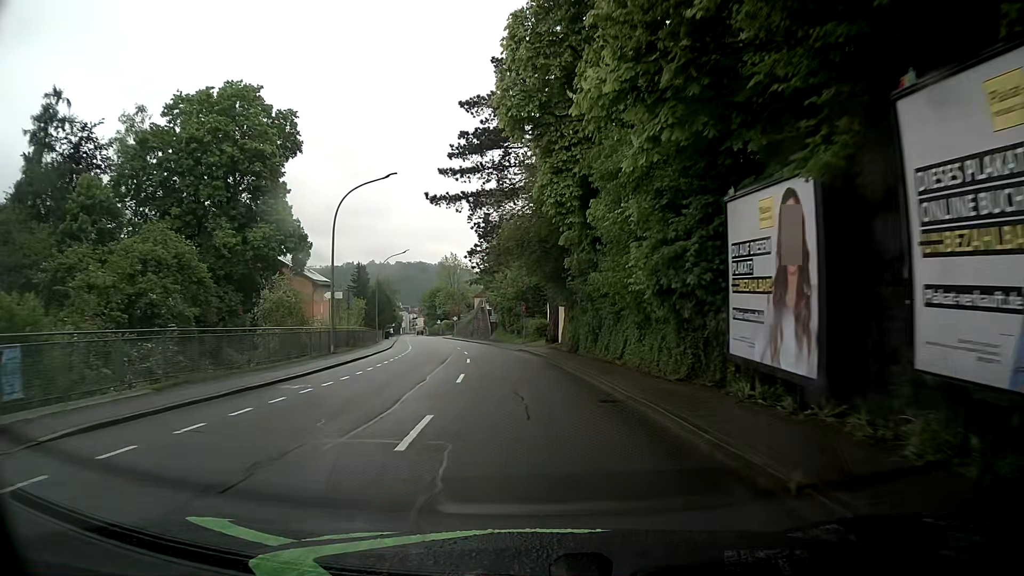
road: tertiary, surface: asphalt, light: Day
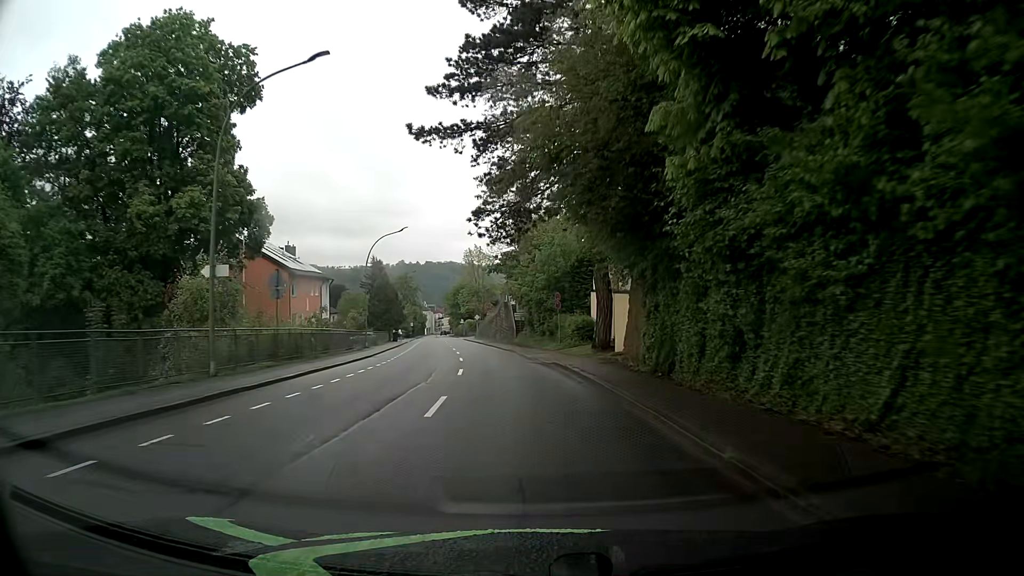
(-0.2, +15.3) m; -2°
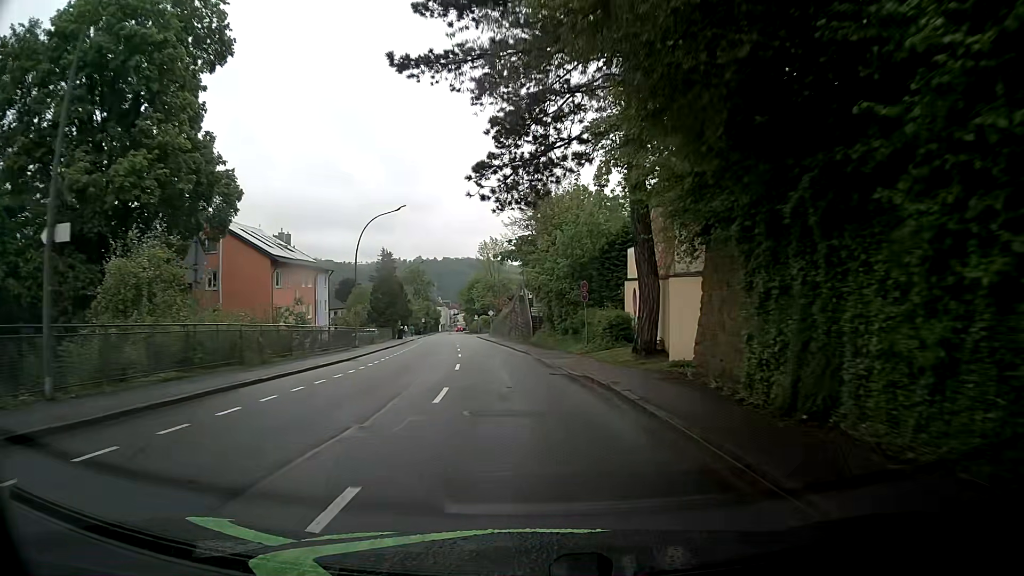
(-0.2, +7.7) m; -1°
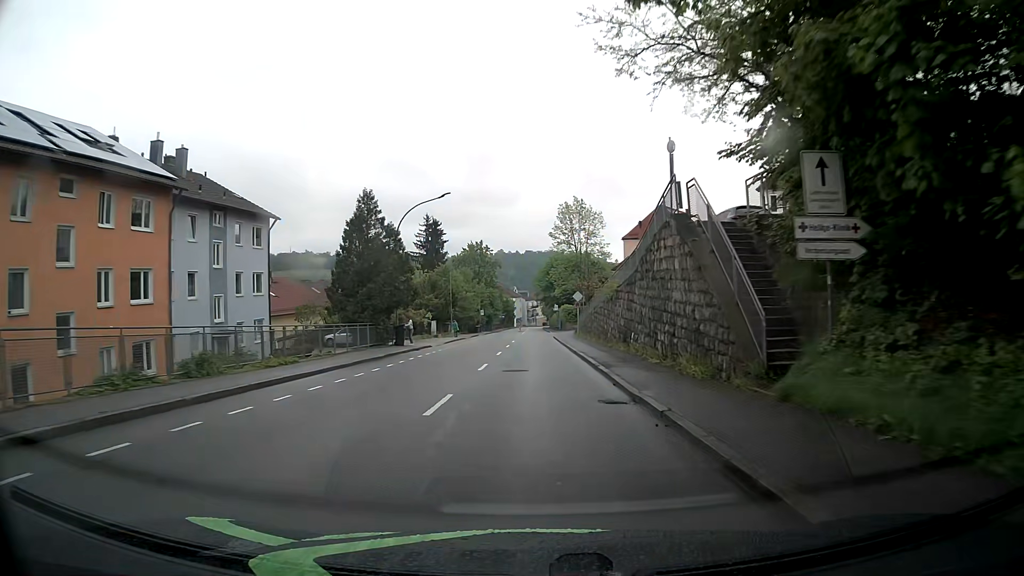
(-2.8, +38.2) m; -8°
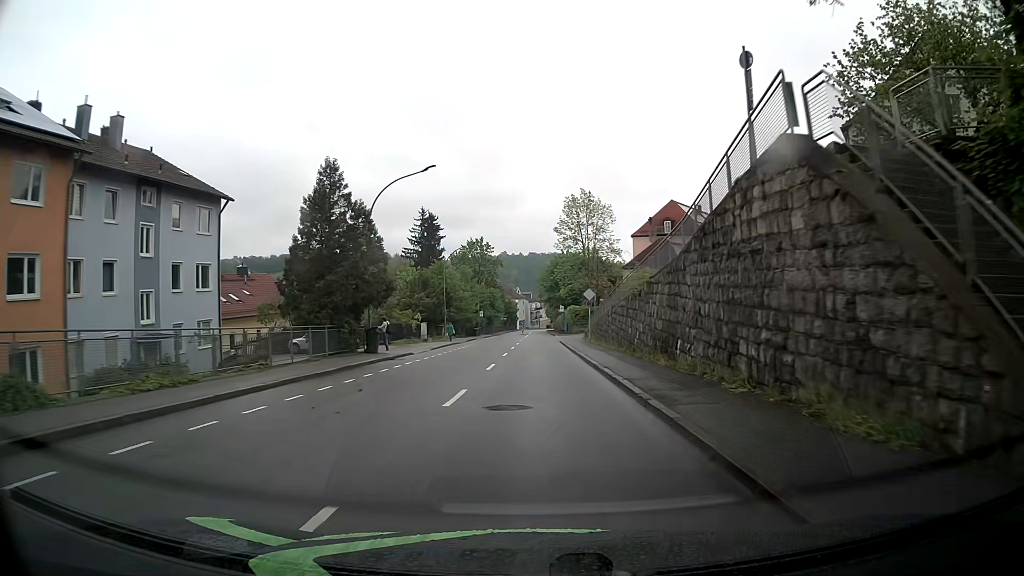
(0.0, +7.6) m; 0°
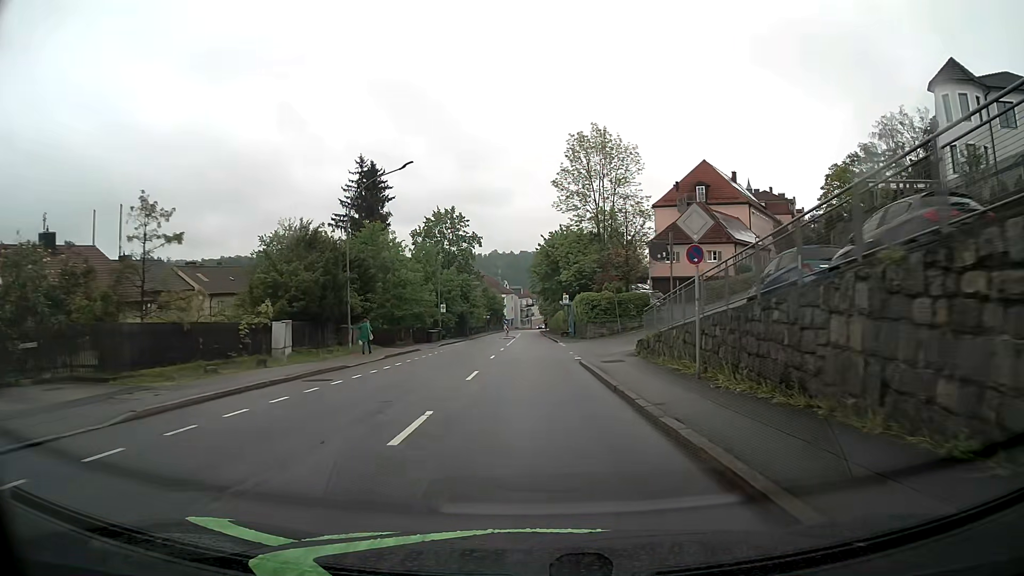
(+0.3, +30.6) m; +1°
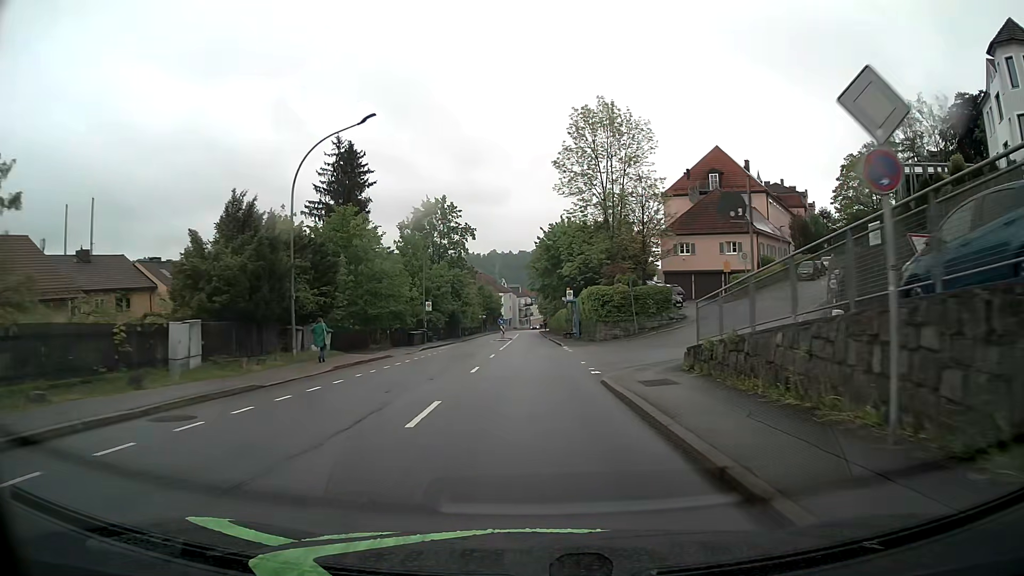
(0.0, +7.7) m; 0°
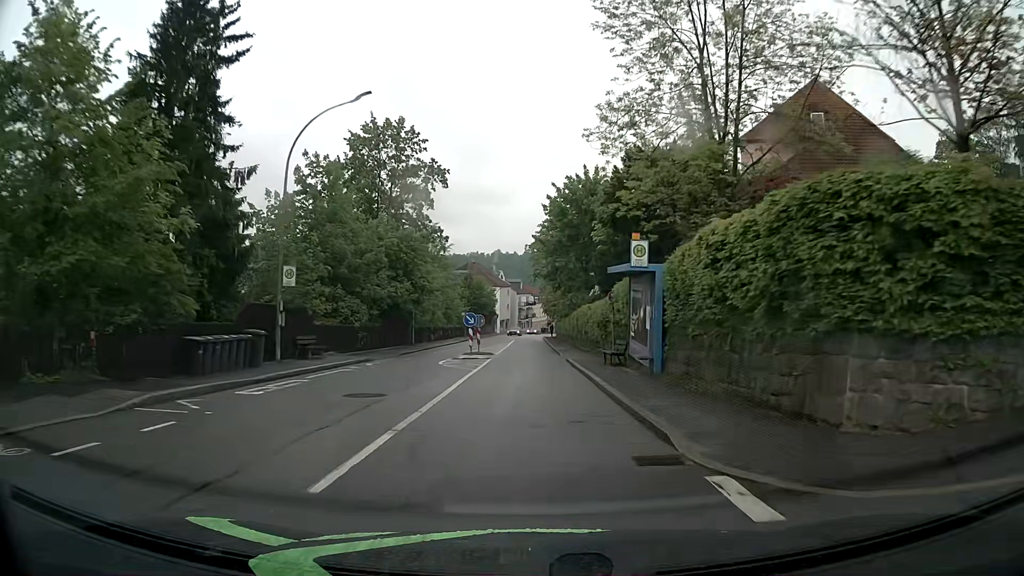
(-0.1, +30.6) m; -1°
